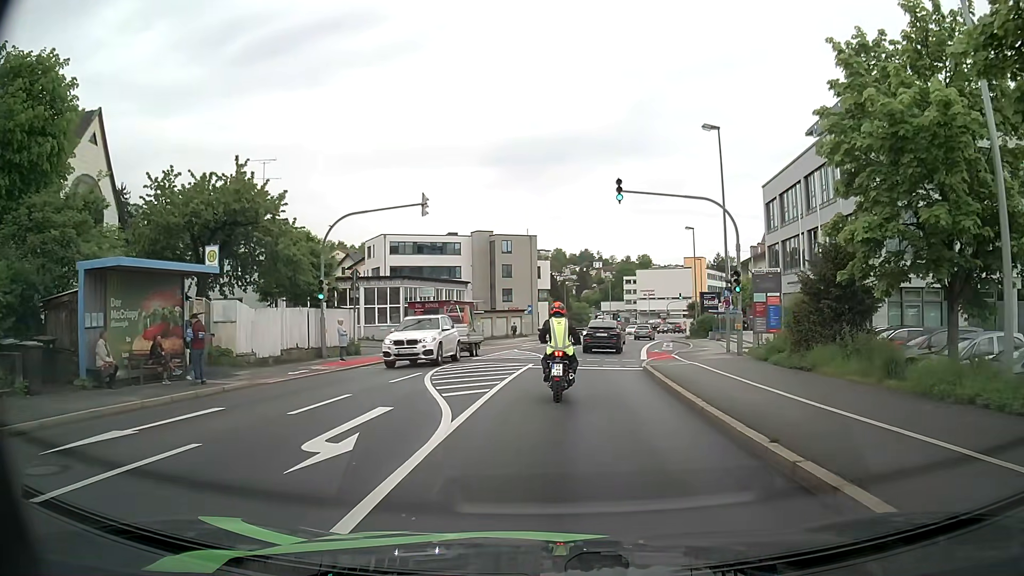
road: tertiary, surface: asphalt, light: Day
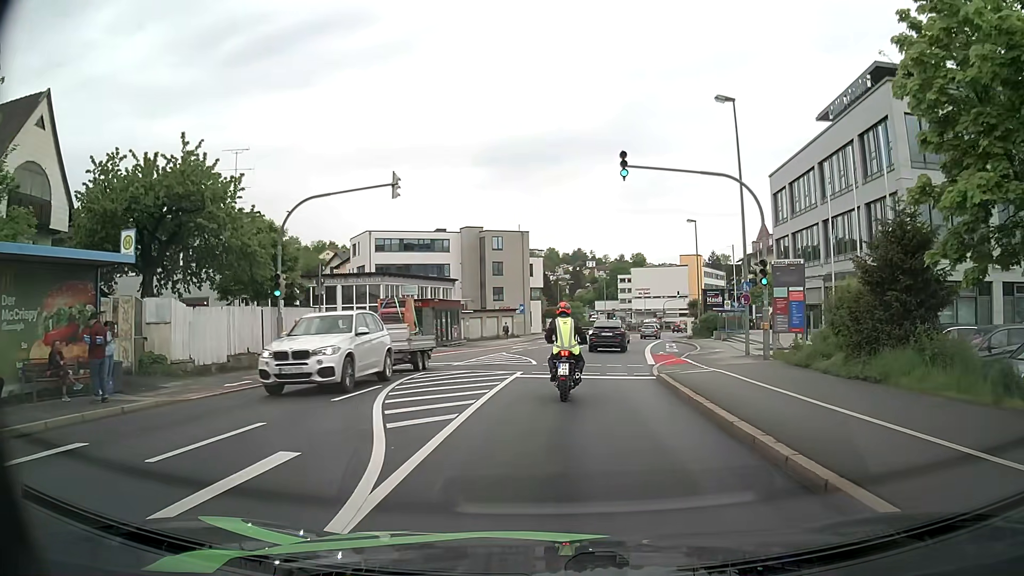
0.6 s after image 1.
(+0.1, +4.0) m; +1°
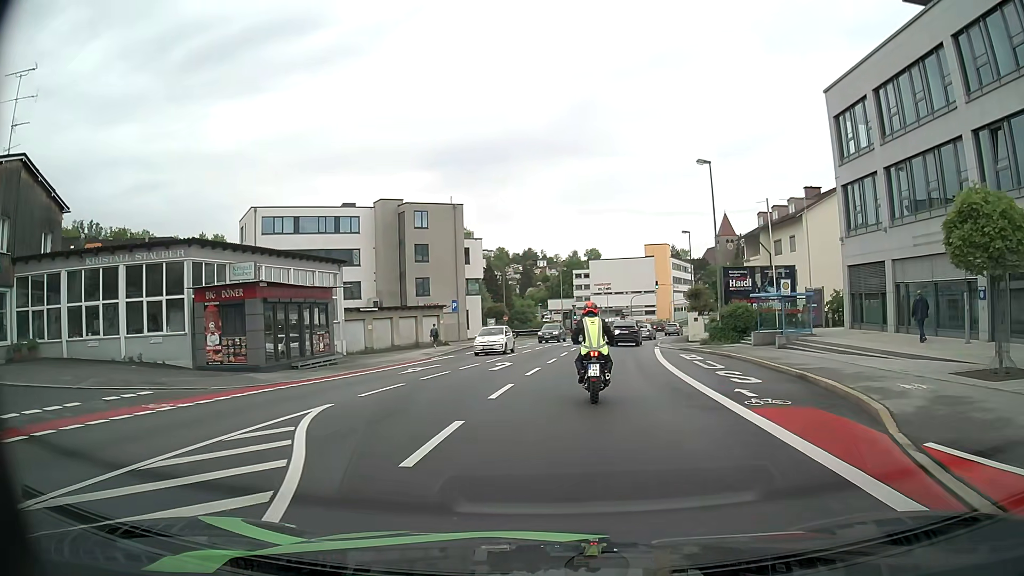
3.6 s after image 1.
(+0.8, +21.3) m; +4°
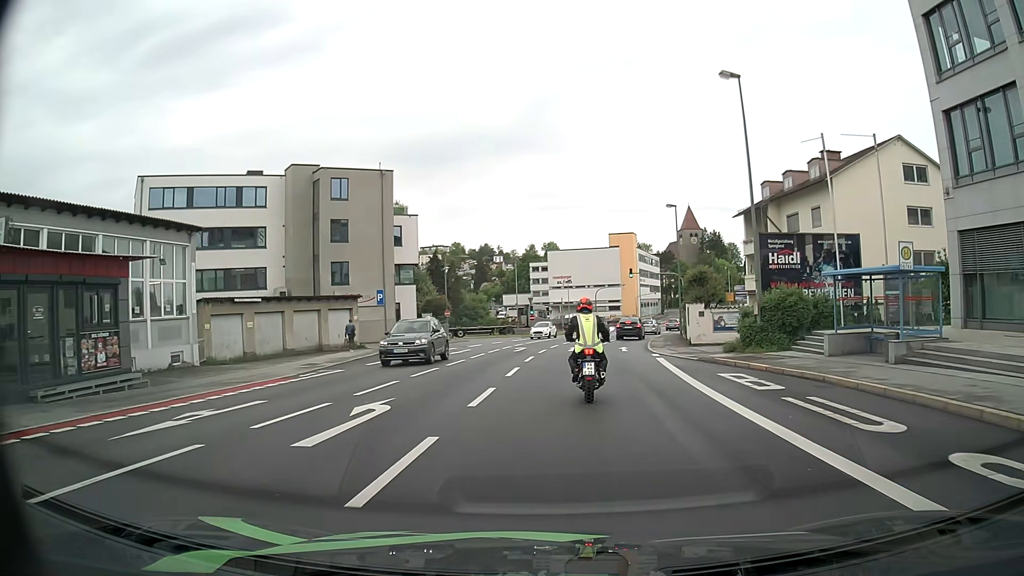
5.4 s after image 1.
(+0.4, +13.6) m; +3°
(0, +10) (+1, +20) (+2, +30) (+4, +40) (+6, +50) (+8, +59) (+11, +69) (+14, +78) (+18, +88) (+21, +97) m
